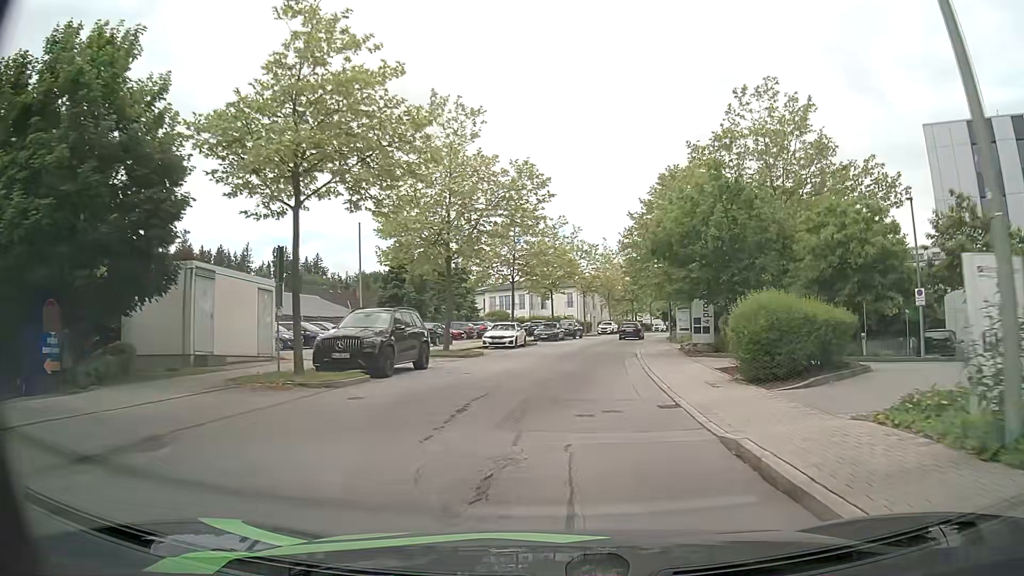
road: residential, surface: asphalt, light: Day
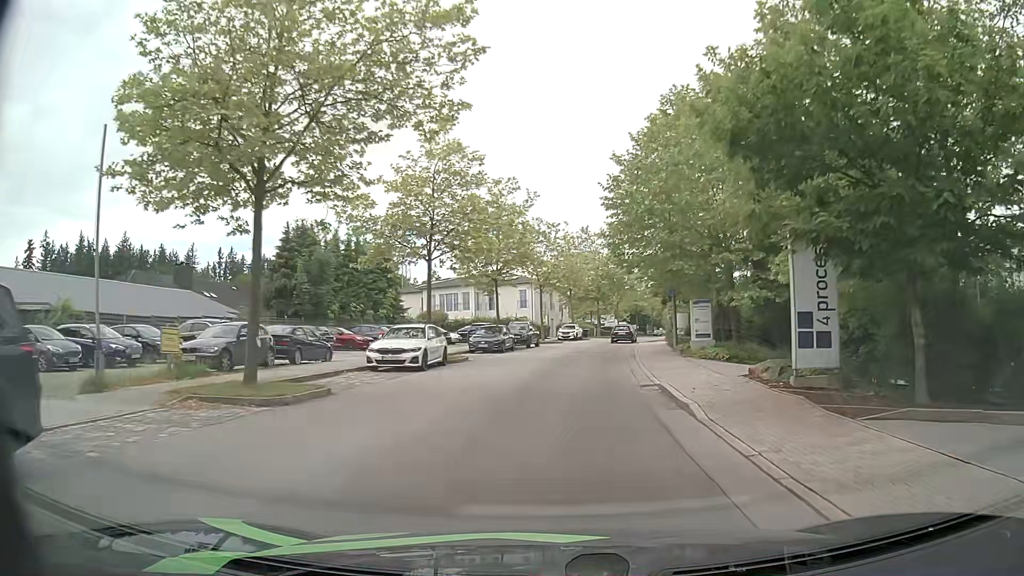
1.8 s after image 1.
(+0.5, +16.0) m; +3°
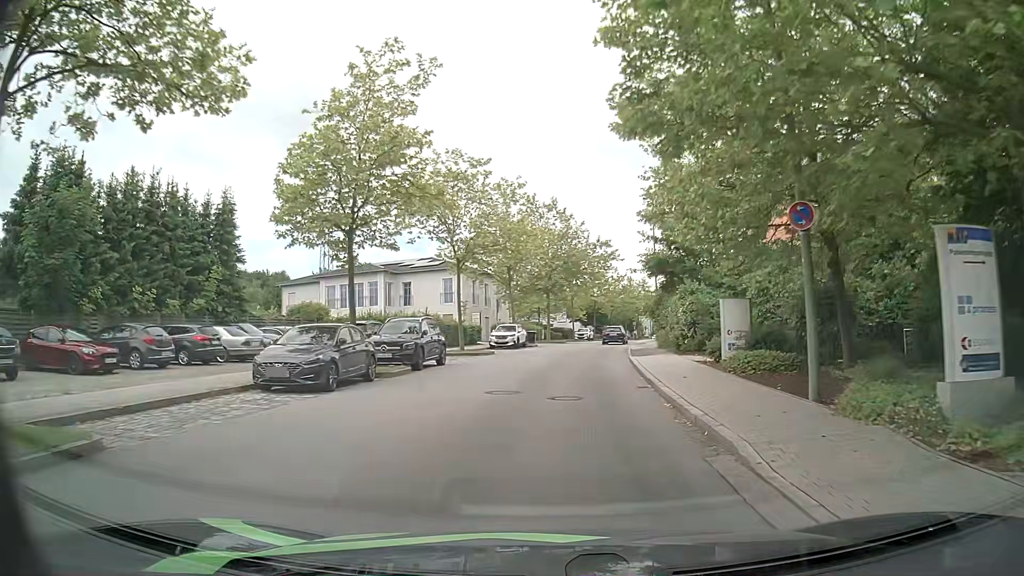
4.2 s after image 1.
(+1.1, +20.7) m; +5°
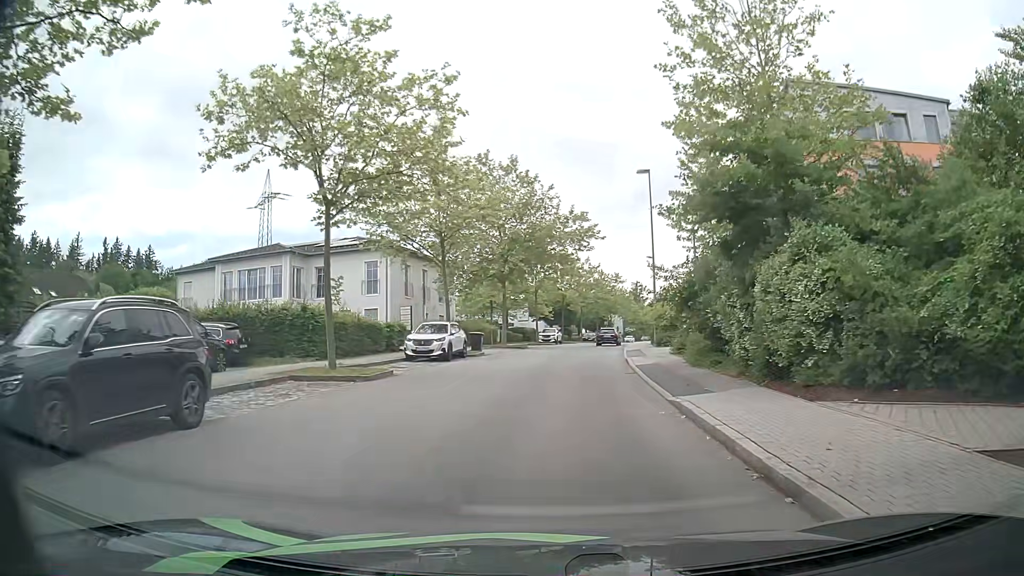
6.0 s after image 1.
(+0.4, +15.5) m; +4°
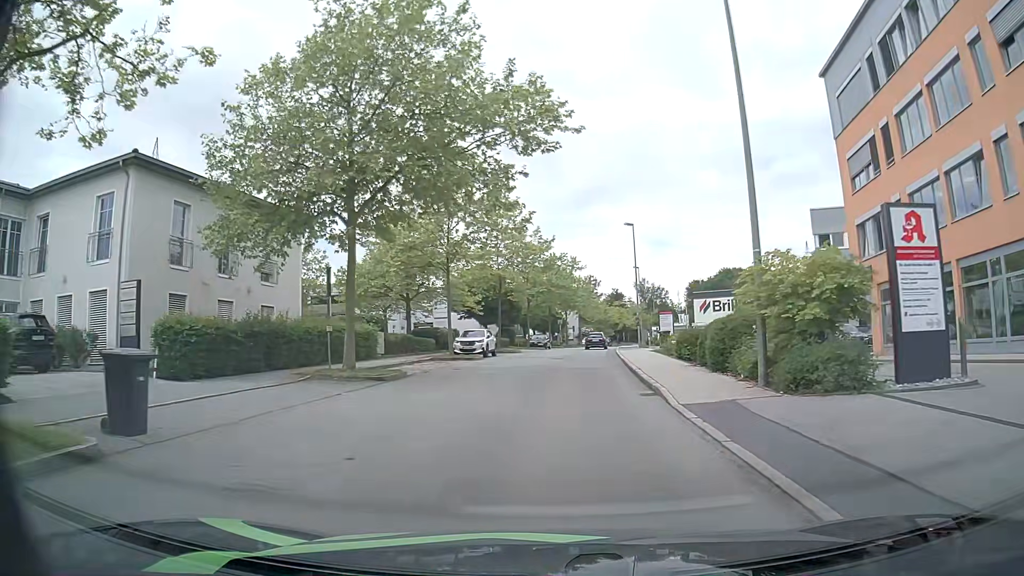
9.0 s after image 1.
(+0.9, +26.1) m; +4°
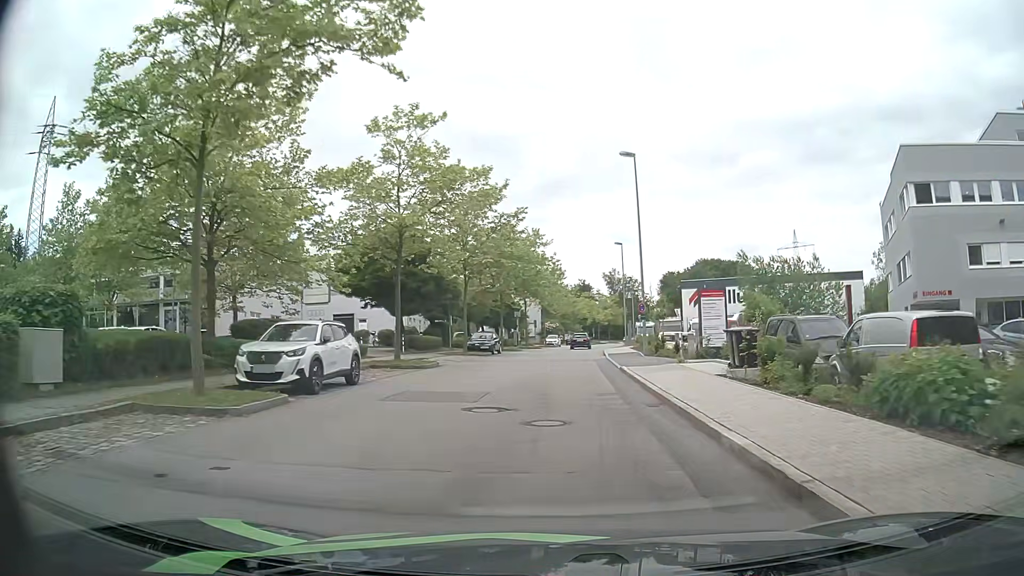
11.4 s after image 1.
(+0.9, +21.8) m; +4°
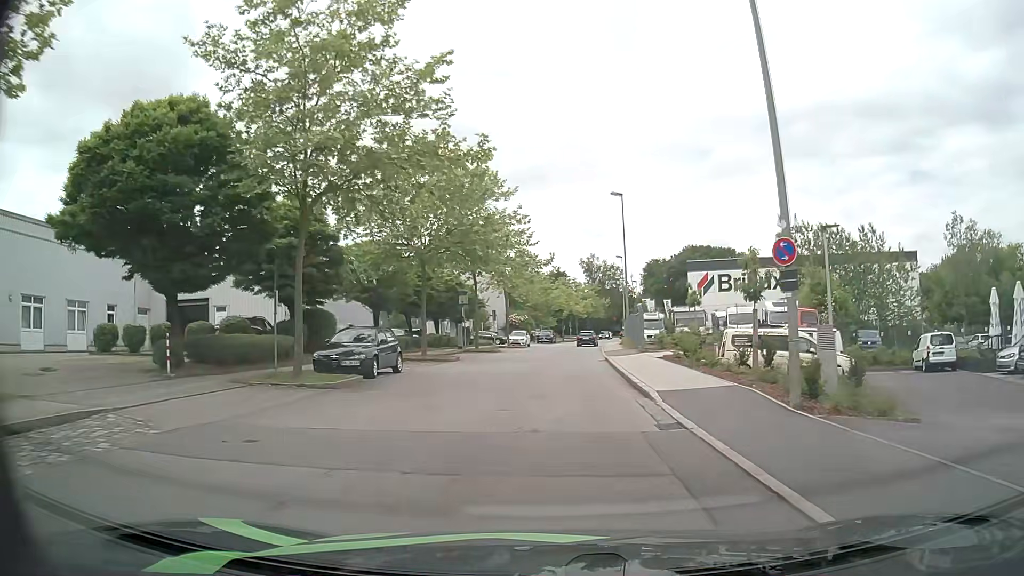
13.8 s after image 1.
(+0.6, +23.1) m; +2°
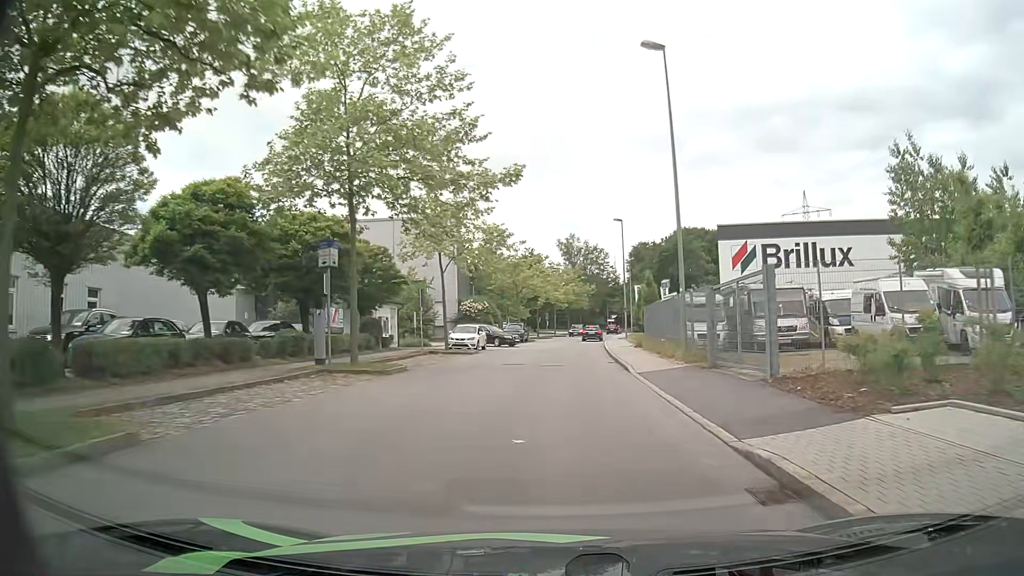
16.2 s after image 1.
(+0.4, +23.9) m; +3°
